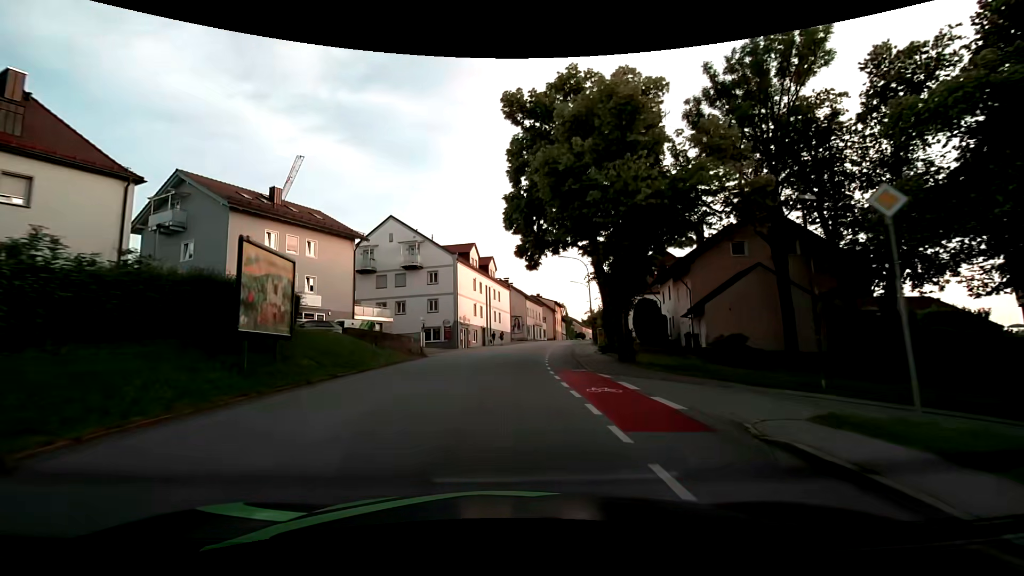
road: tertiary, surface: asphalt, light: Day
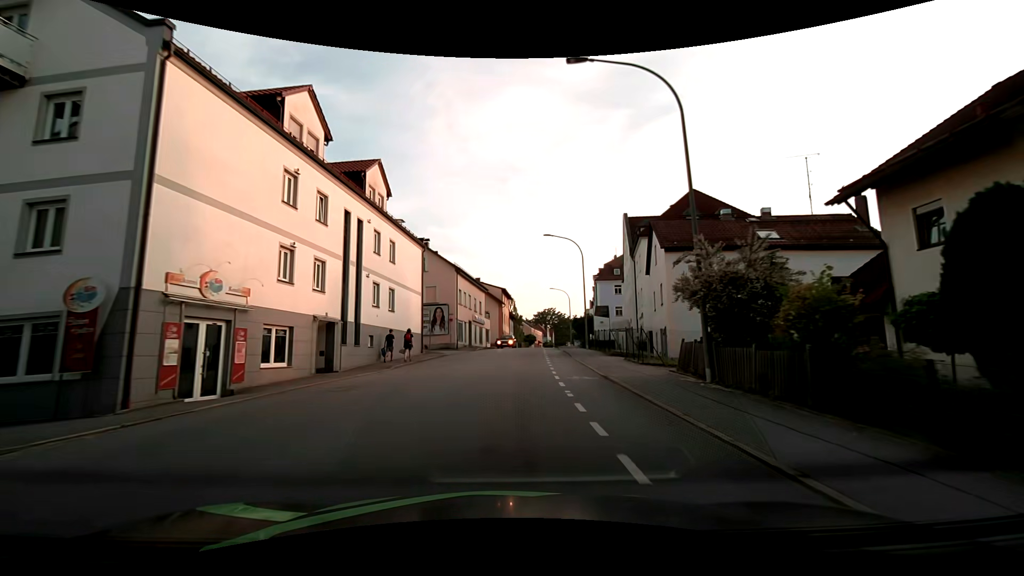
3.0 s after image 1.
(+2.1, +37.7) m; +8°
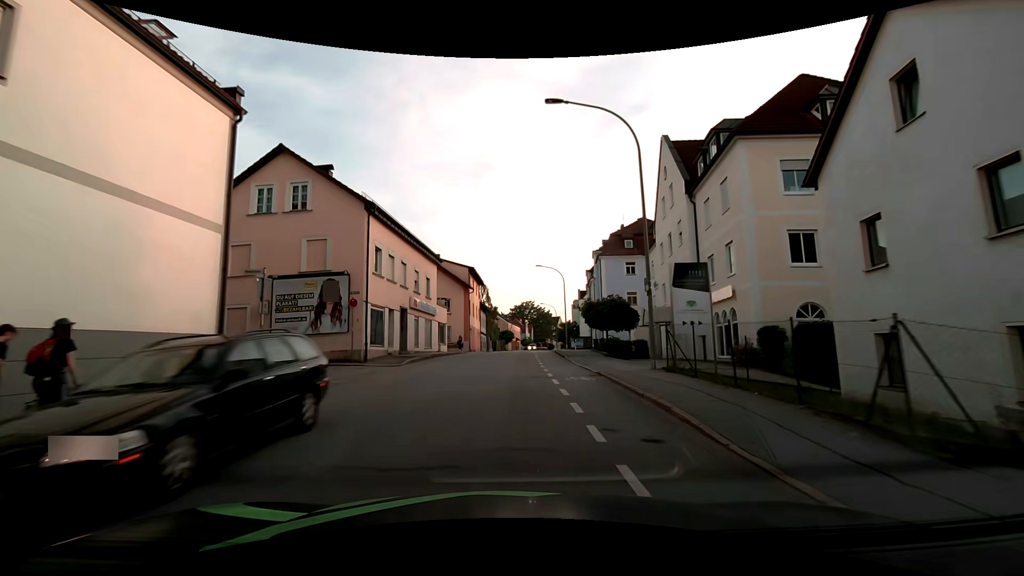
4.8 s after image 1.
(+0.5, +22.1) m; +3°
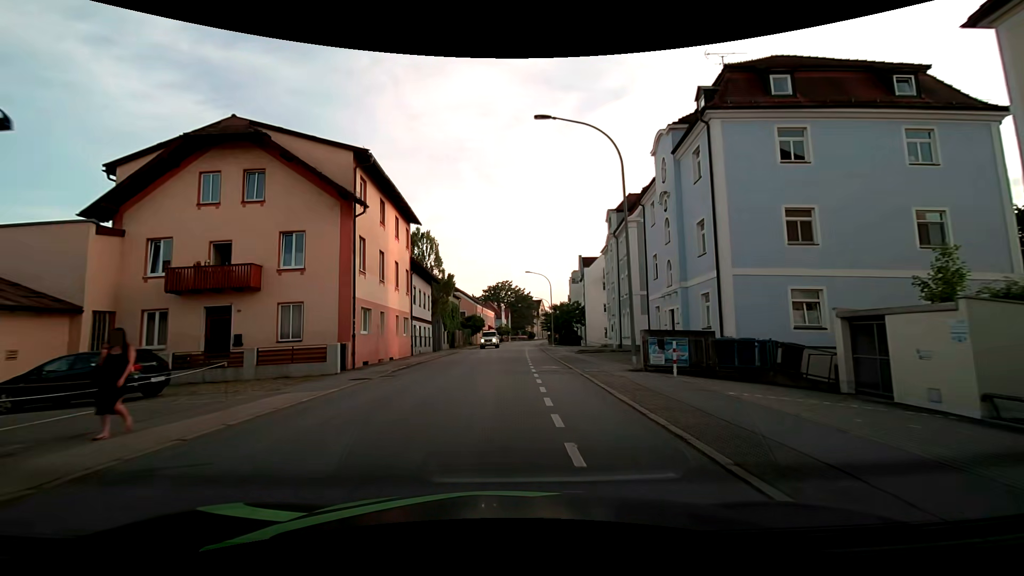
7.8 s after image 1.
(+1.0, +35.2) m; +2°
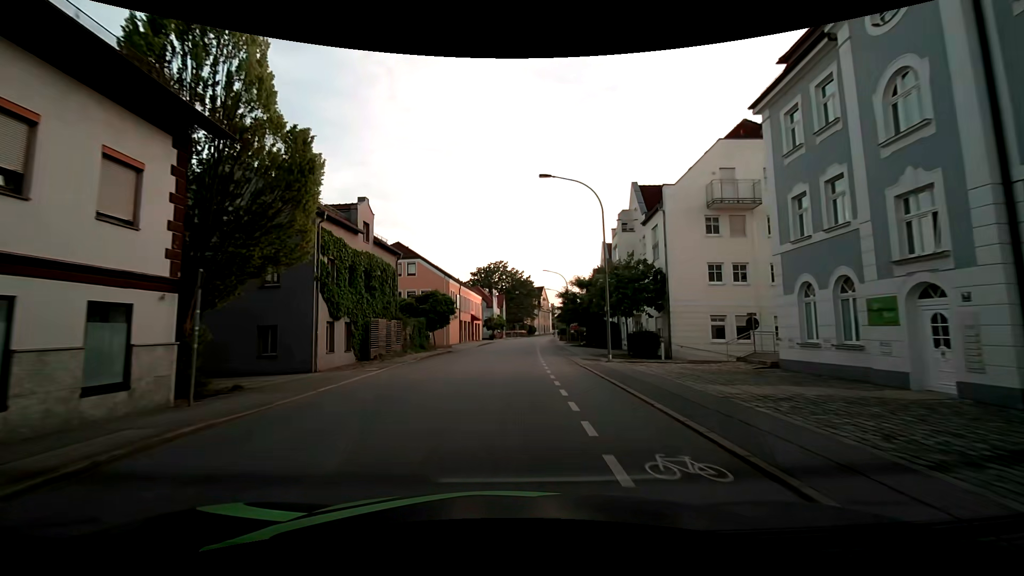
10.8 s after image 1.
(+0.7, +34.8) m; +1°
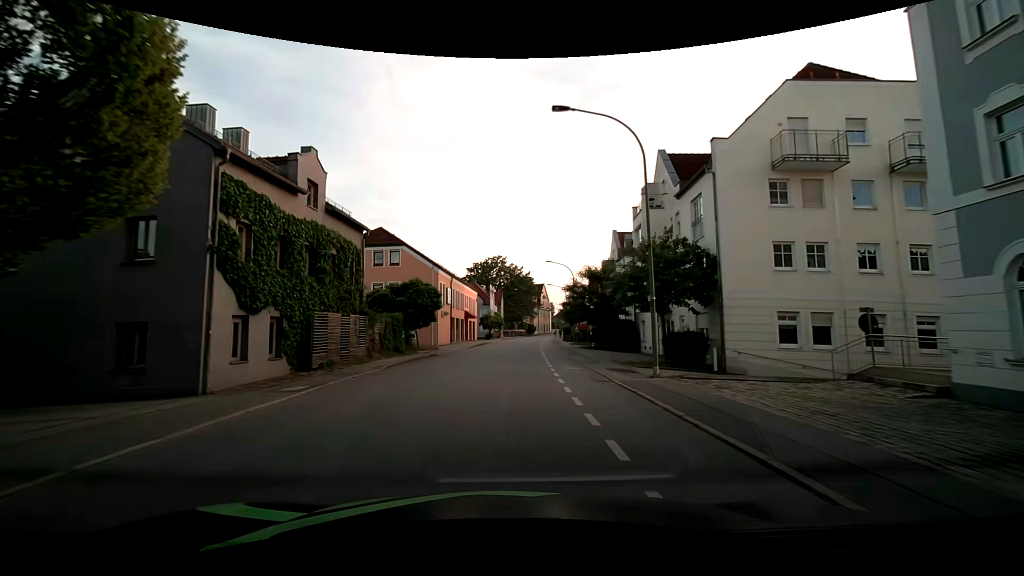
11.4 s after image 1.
(0.0, +7.3) m; 0°
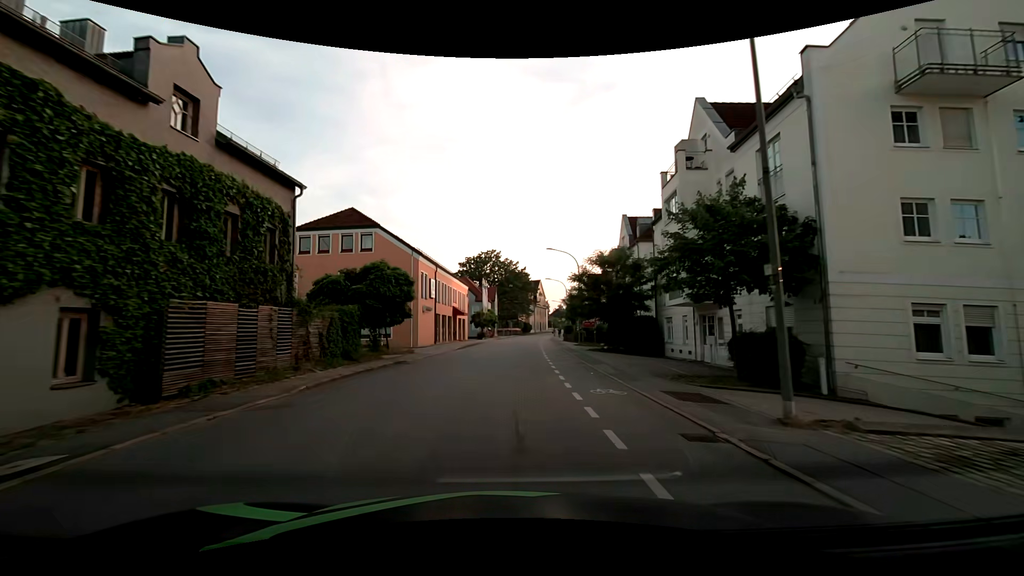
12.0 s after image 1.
(+0.1, +7.5) m; +1°
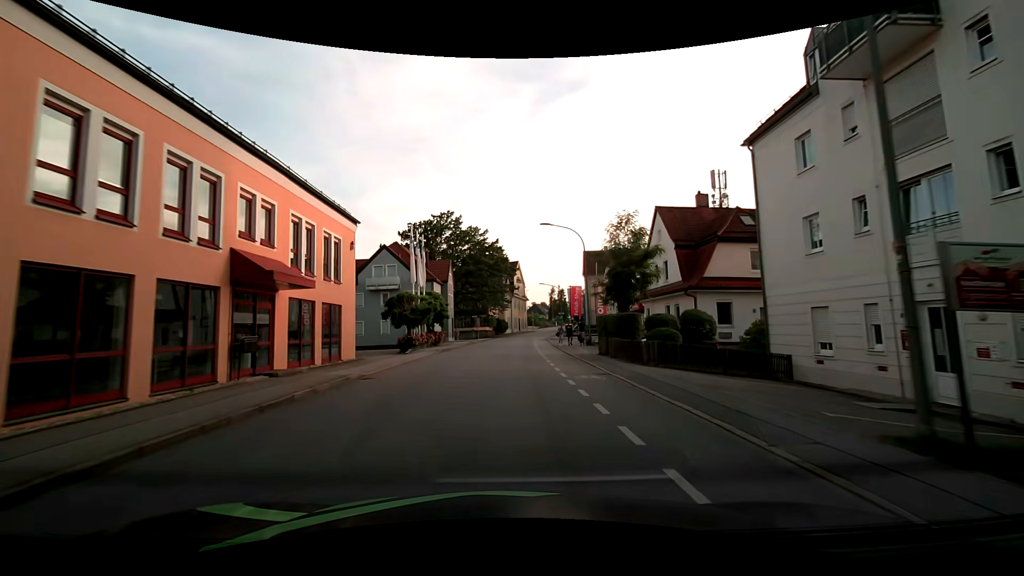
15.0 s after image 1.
(+1.1, +38.5) m; +3°
(0, +10) (0, +20) (0, +30) (+1, +40) (+1, +50) (+2, +60) (+3, +70) (+4, +80) (+6, +90) (+8, +99) m
